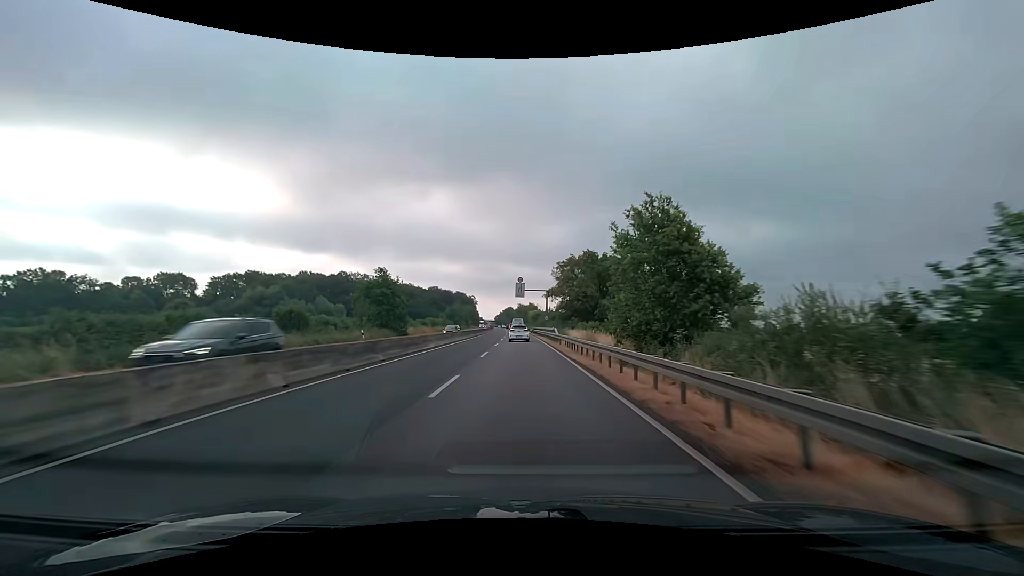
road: trunk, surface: asphalt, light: Day
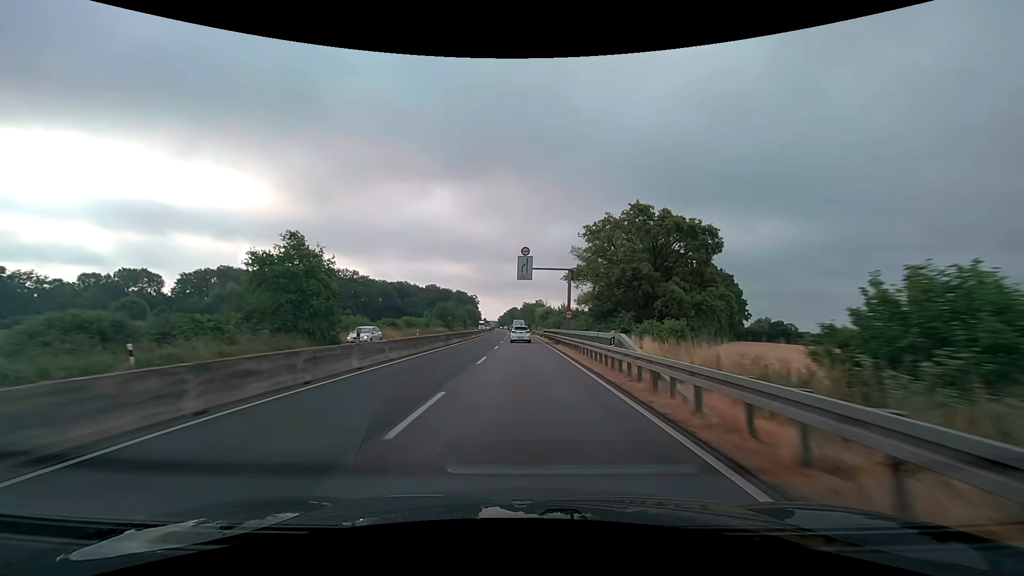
(-0.2, +27.4) m; -1°
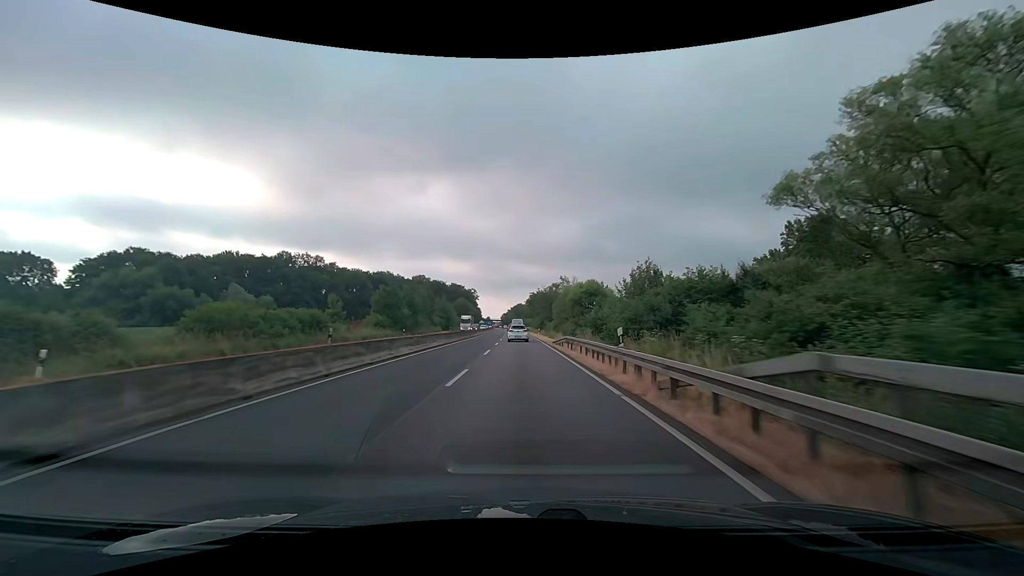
(-0.3, +55.0) m; -1°
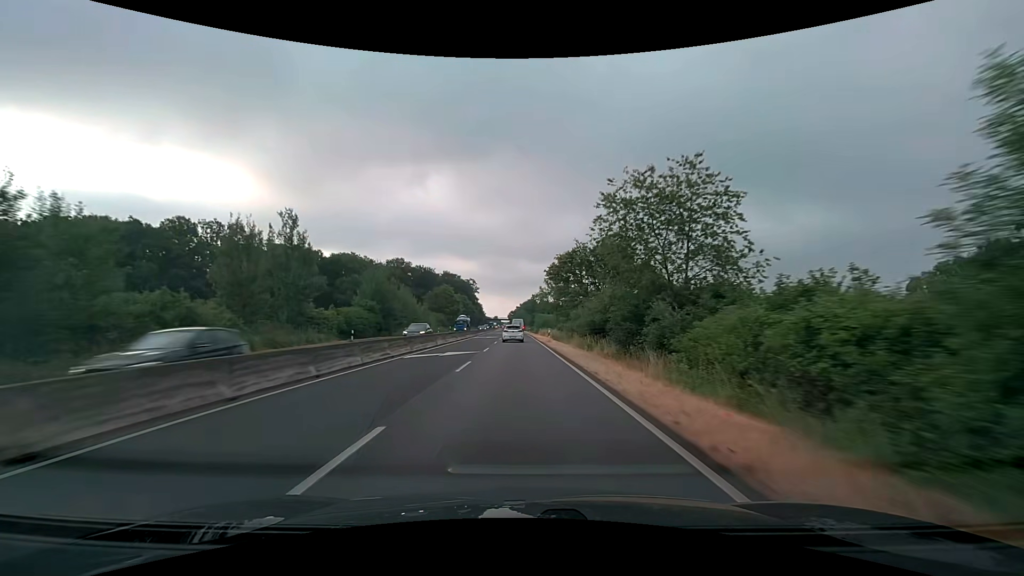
(-0.6, +68.6) m; -1°
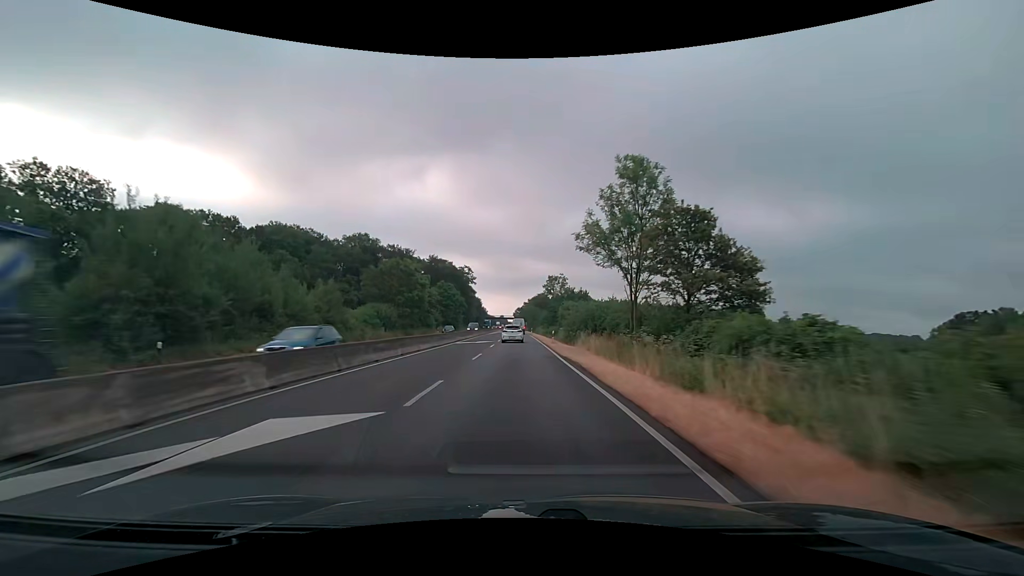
(-0.3, +54.6) m; -1°
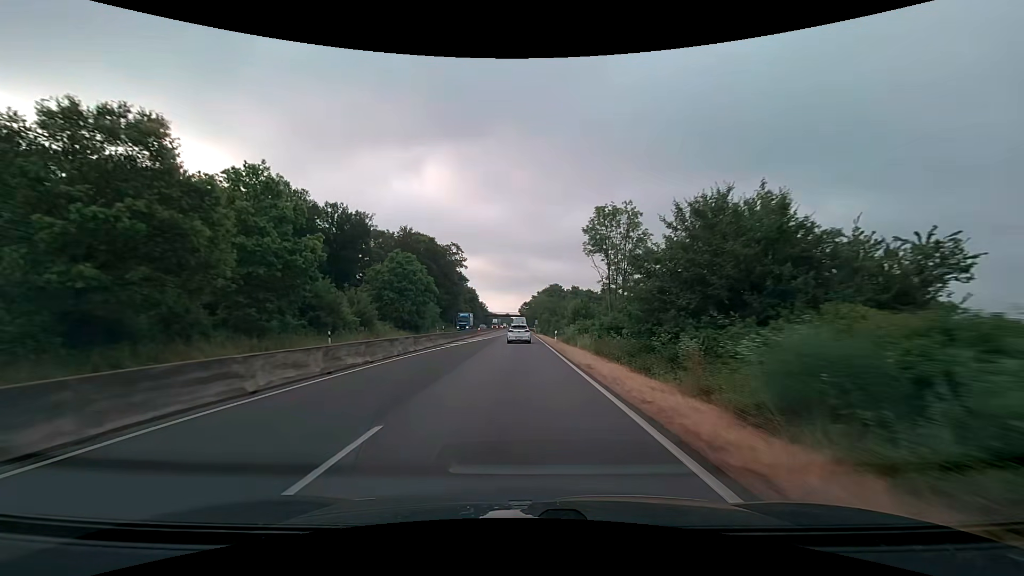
(-0.1, +53.2) m; 0°
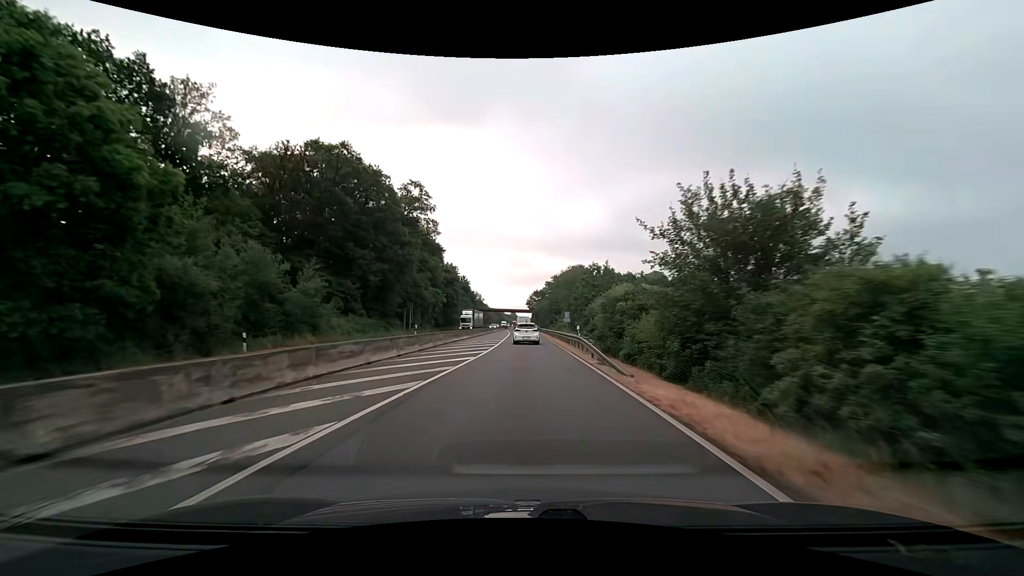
(-0.5, +61.6) m; -1°
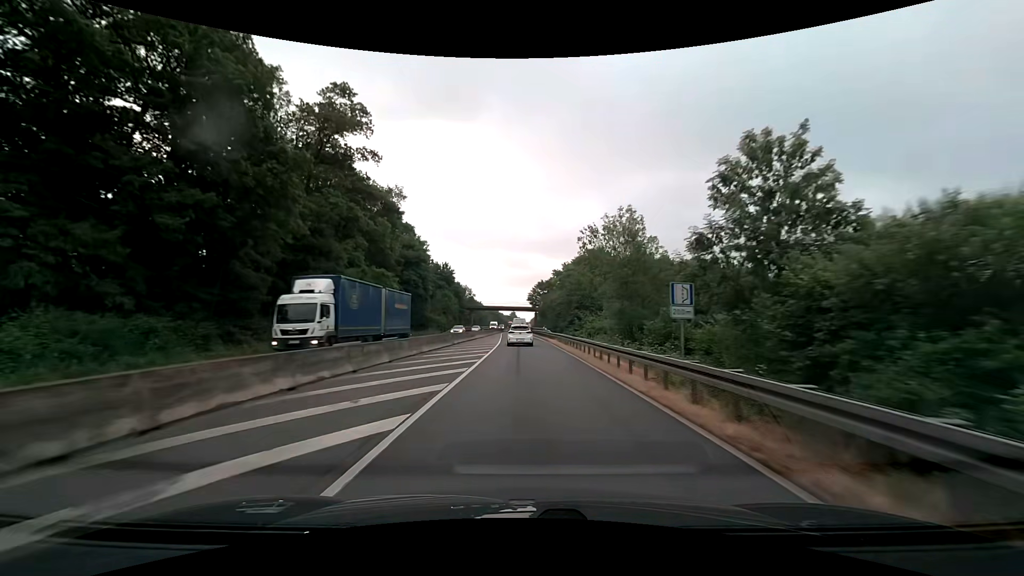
(-0.2, +34.2) m; 0°
(0, +10) (0, +20) (0, +30) (0, +40) (0, +50) (-1, +60) (-1, +70) (-1, +80) (-1, +90) (-2, +100) m
